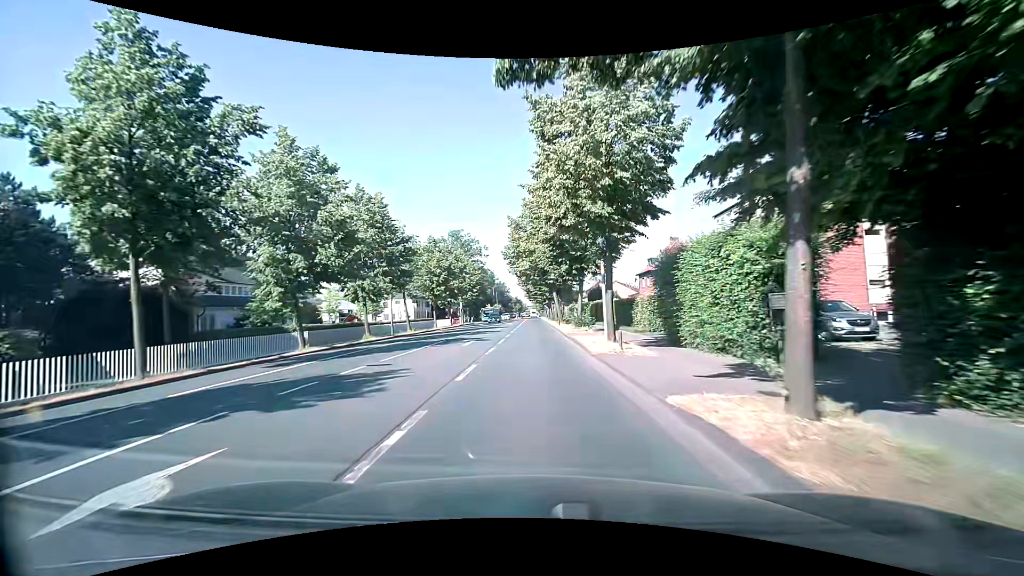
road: secondary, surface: asphalt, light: Day
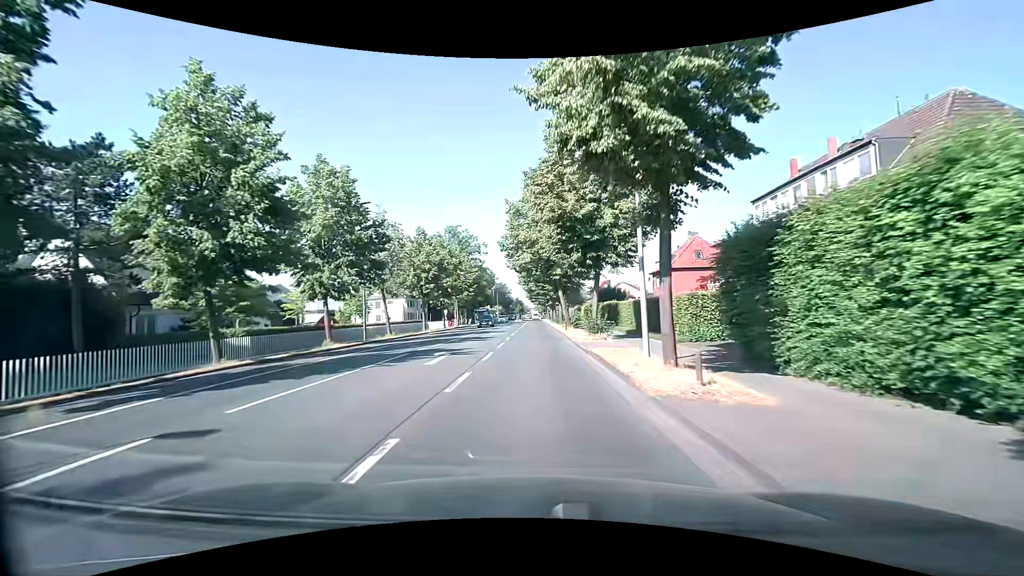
(0.0, +7.6) m; 0°
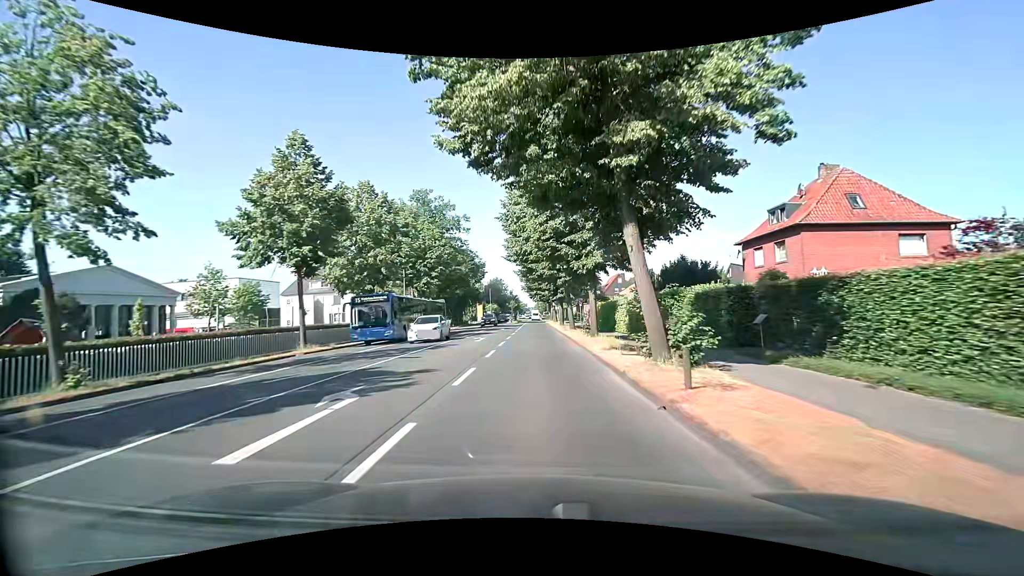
(-0.4, +30.0) m; 0°
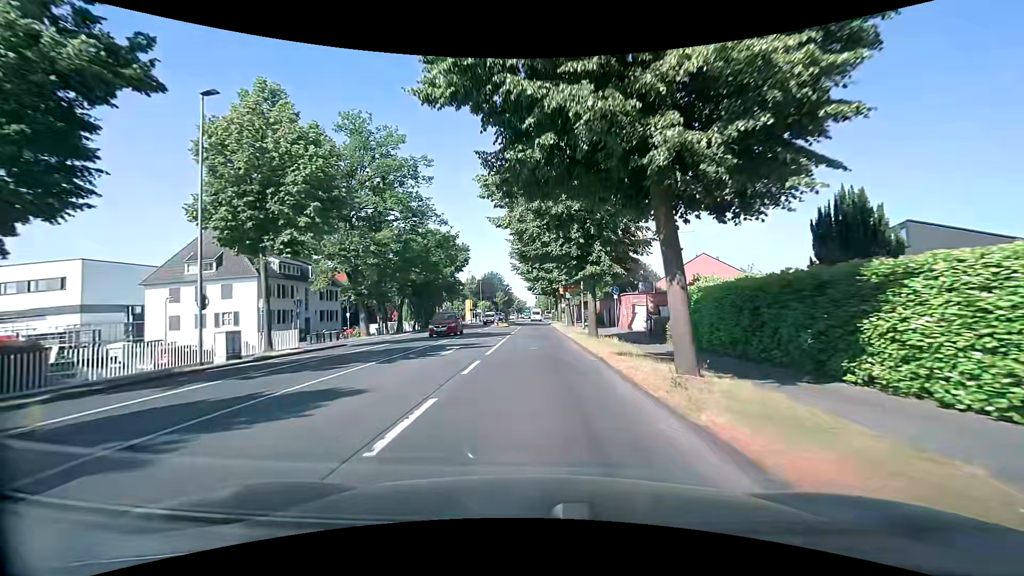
(-0.1, +29.0) m; -1°
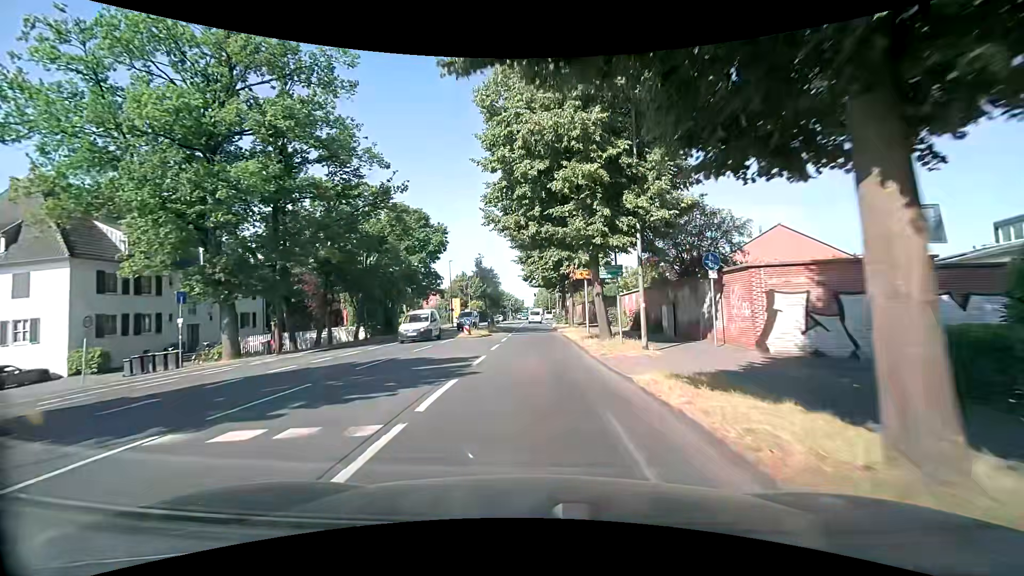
(+0.2, +20.7) m; 0°
(0, +10) (0, +20) (0, +30) (0, +40) (0, +50) (0, +60) (0, +70) (0, +80) (0, +90) (+1, +100) m
